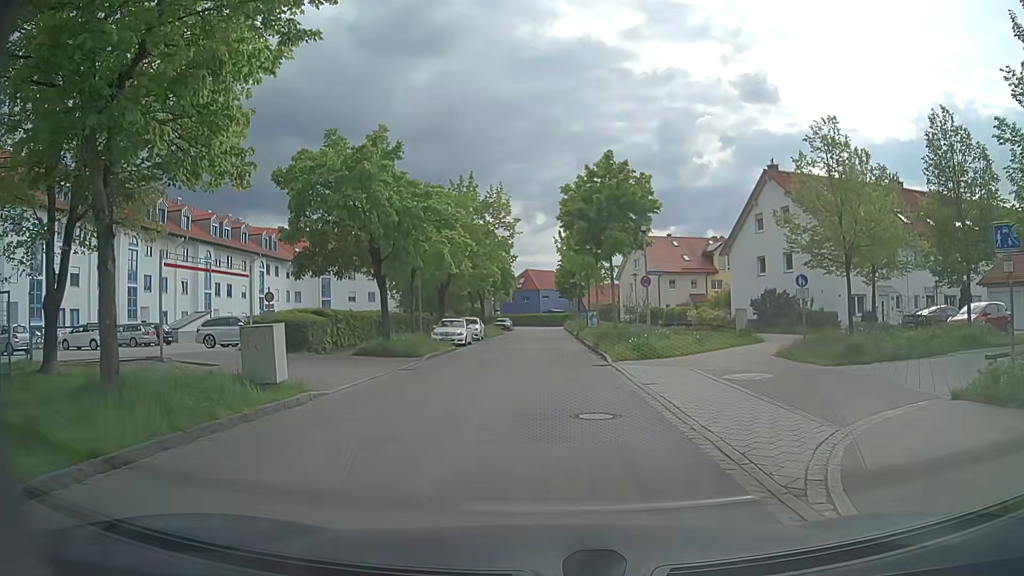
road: residential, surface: asphalt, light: Day
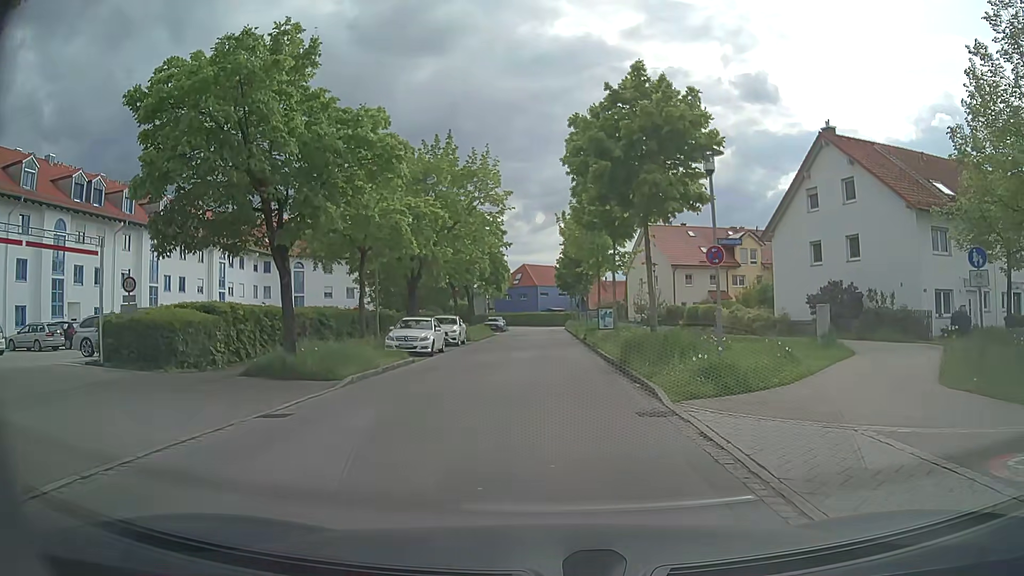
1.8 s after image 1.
(0.0, +9.7) m; -1°
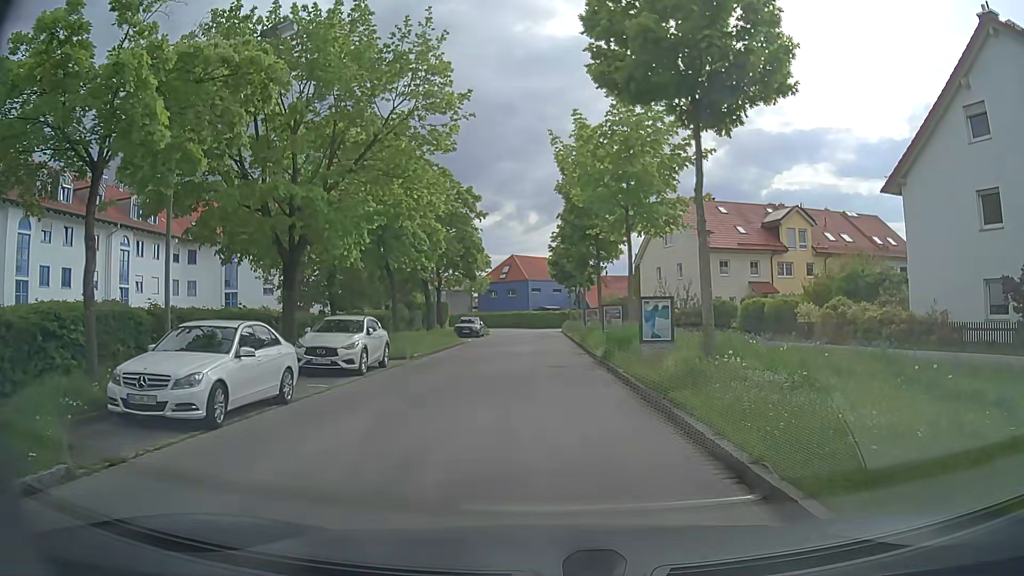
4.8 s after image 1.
(+0.4, +16.4) m; 0°
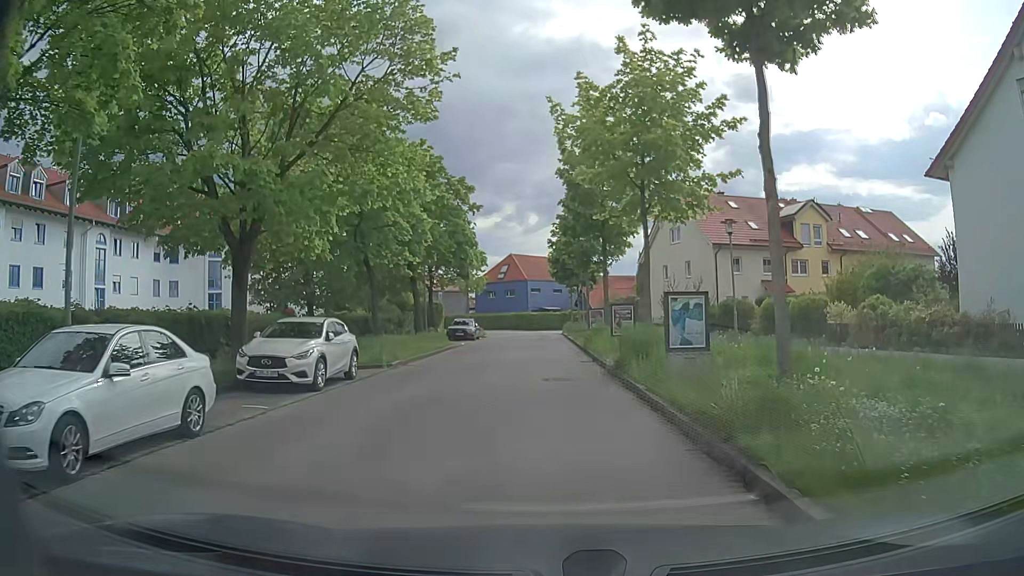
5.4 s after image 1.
(0.0, +3.4) m; 0°
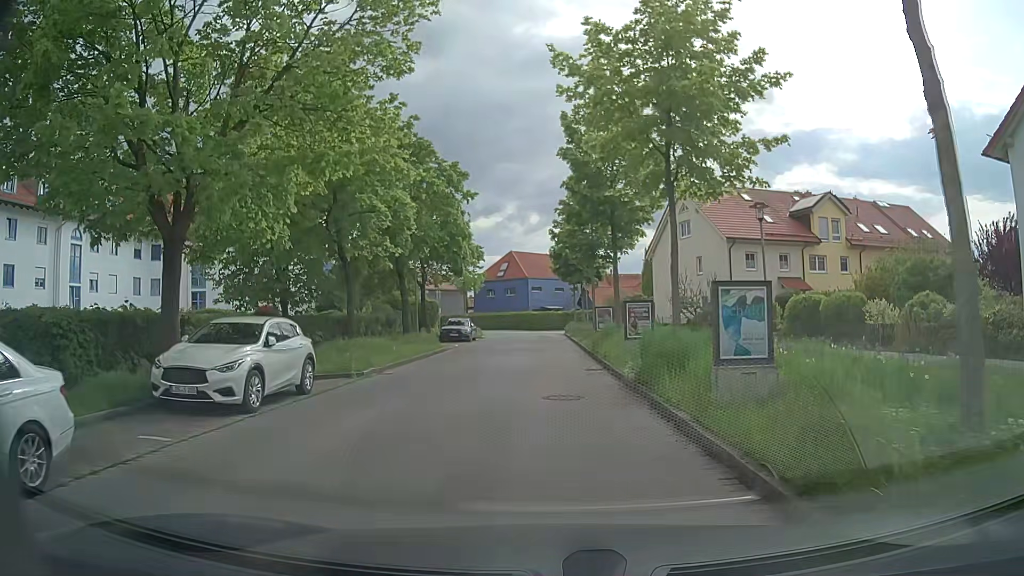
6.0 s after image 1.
(0.0, +3.4) m; 0°
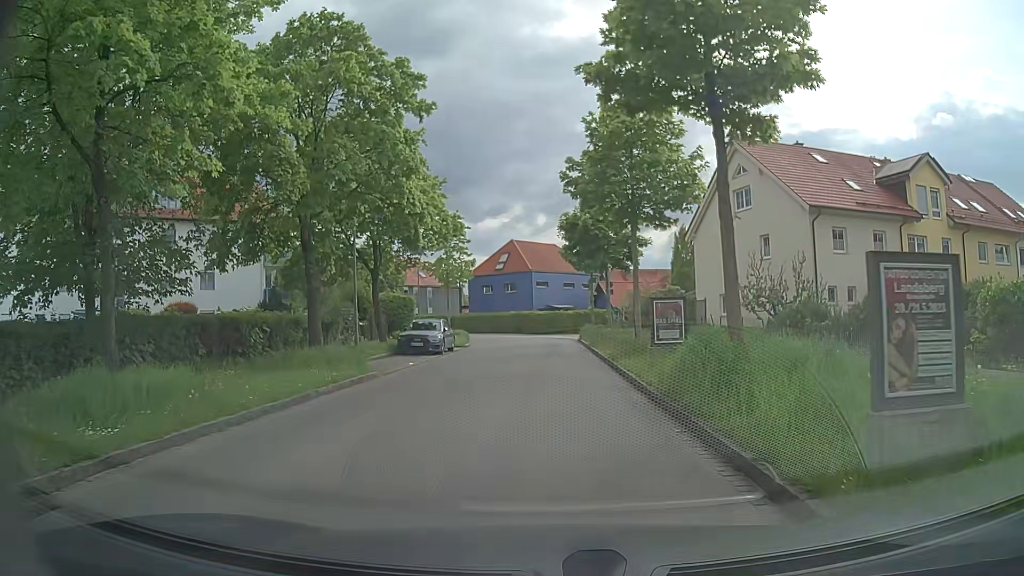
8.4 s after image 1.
(-0.1, +13.6) m; -1°
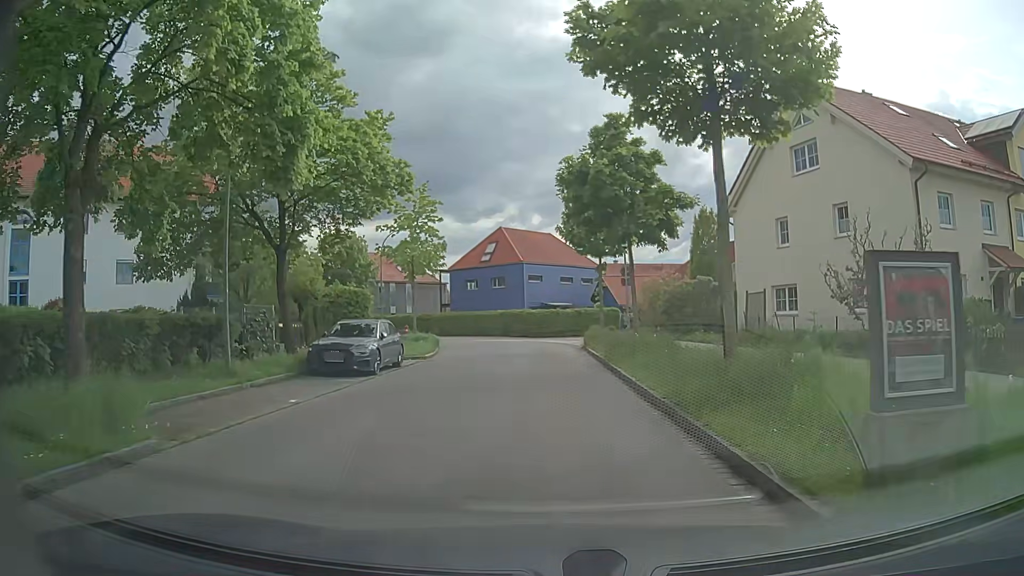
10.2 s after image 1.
(0.0, +10.3) m; +1°
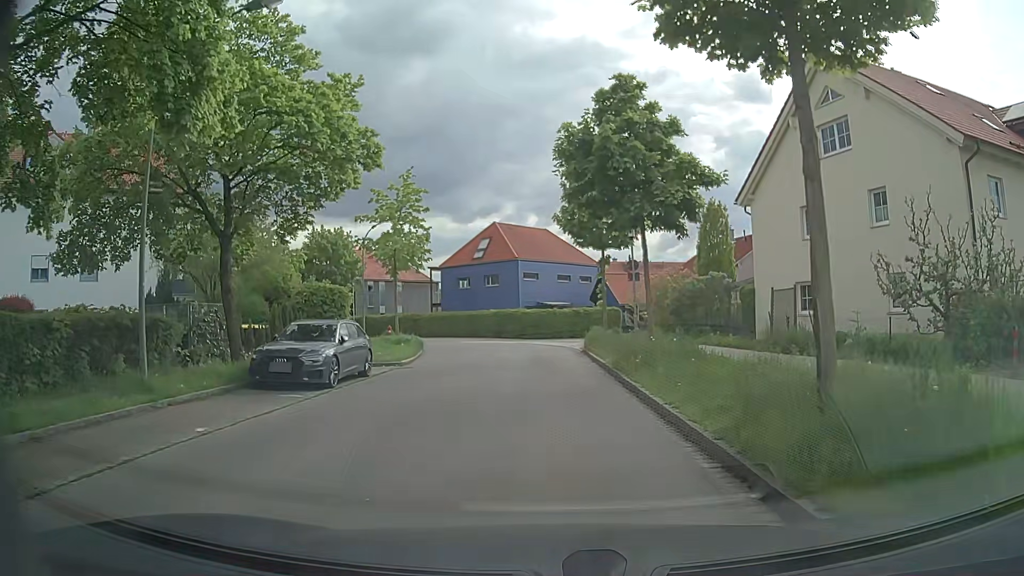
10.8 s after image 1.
(0.0, +3.4) m; -1°
(0, +10) (0, +20) (0, +30) (-3, +40) (-8, +48) (-16, +54) (-24, +60) (-32, +66) (-40, +73) (-47, +79) m
